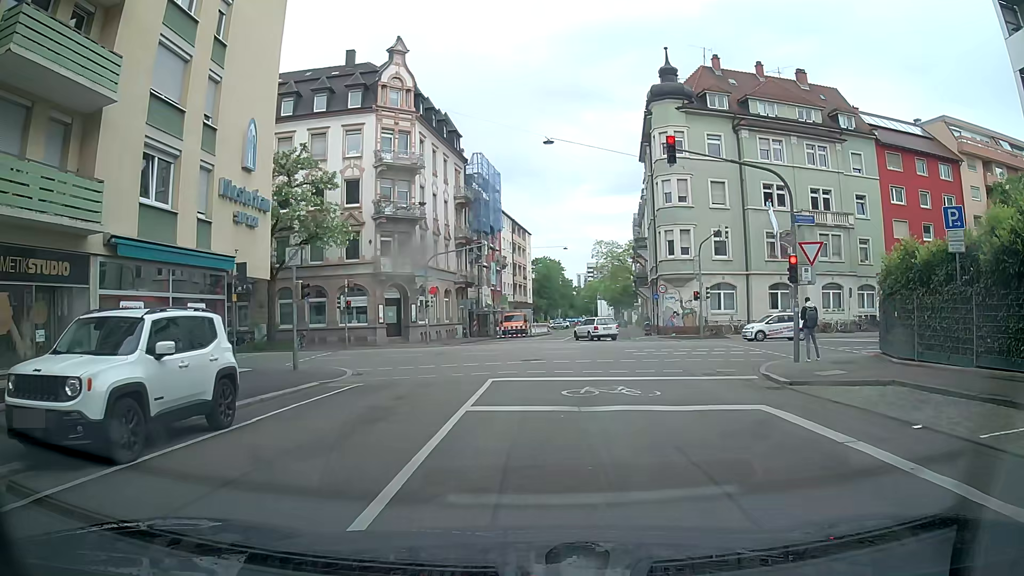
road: residential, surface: asphalt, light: Day
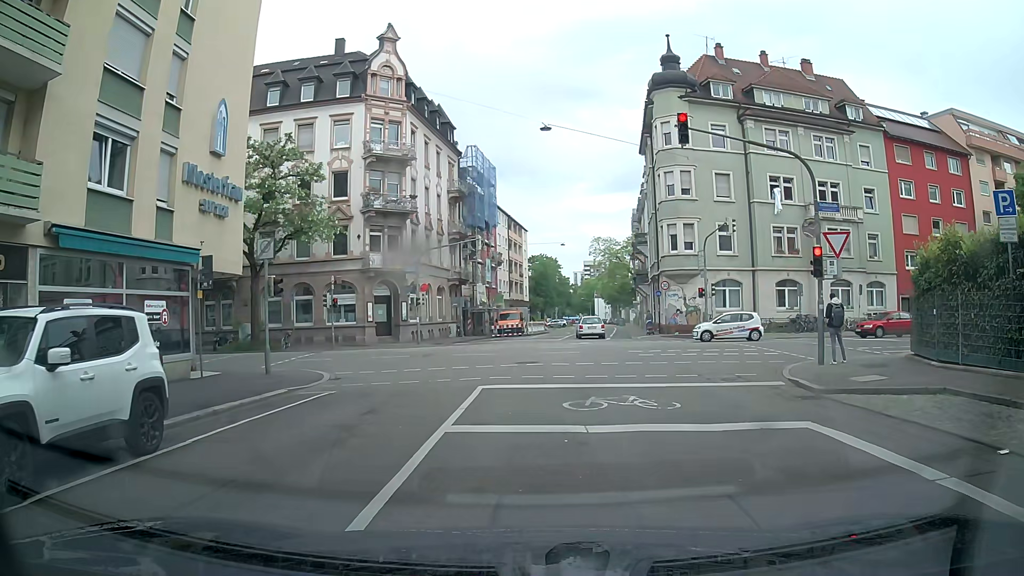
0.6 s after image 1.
(0.0, +2.0) m; 0°
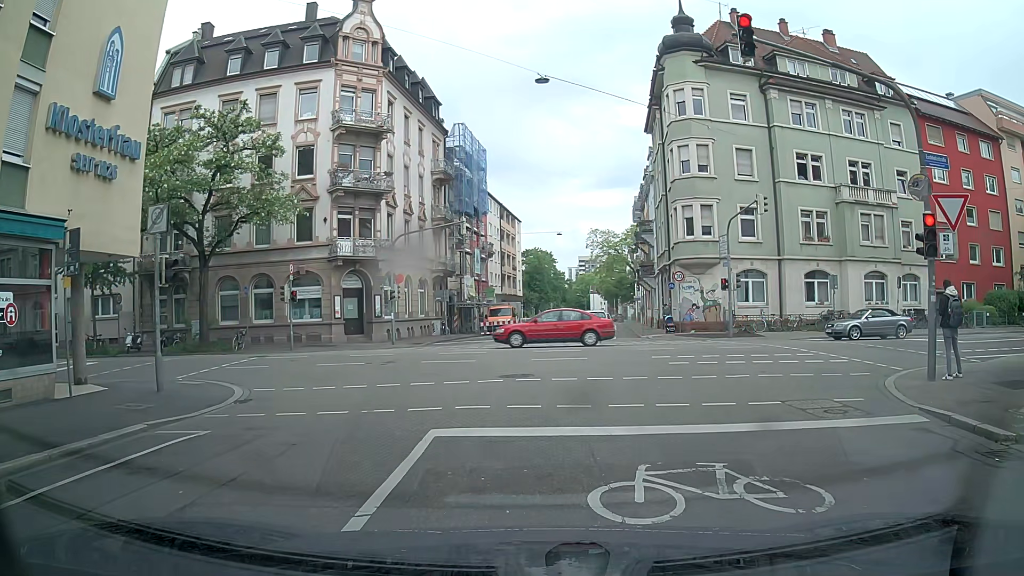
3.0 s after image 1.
(+0.1, +5.7) m; 0°
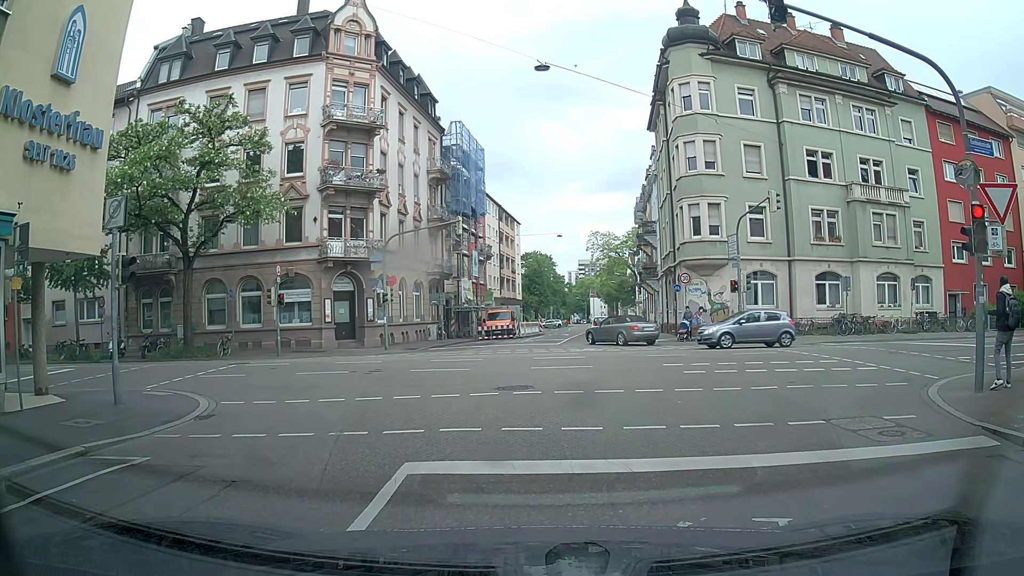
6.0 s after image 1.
(0.0, +1.6) m; 0°
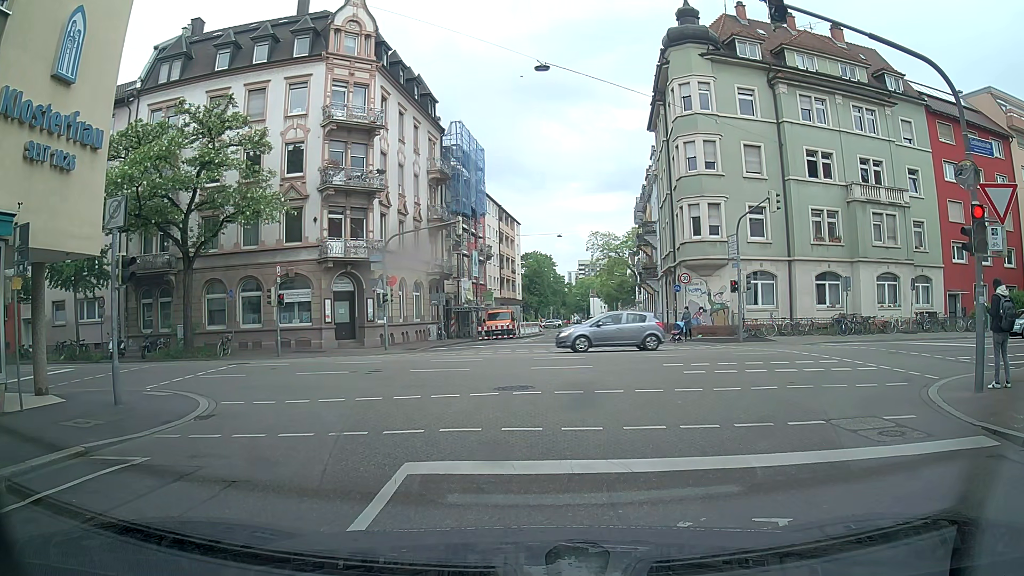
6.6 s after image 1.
(0.0, 0.0) m; 0°
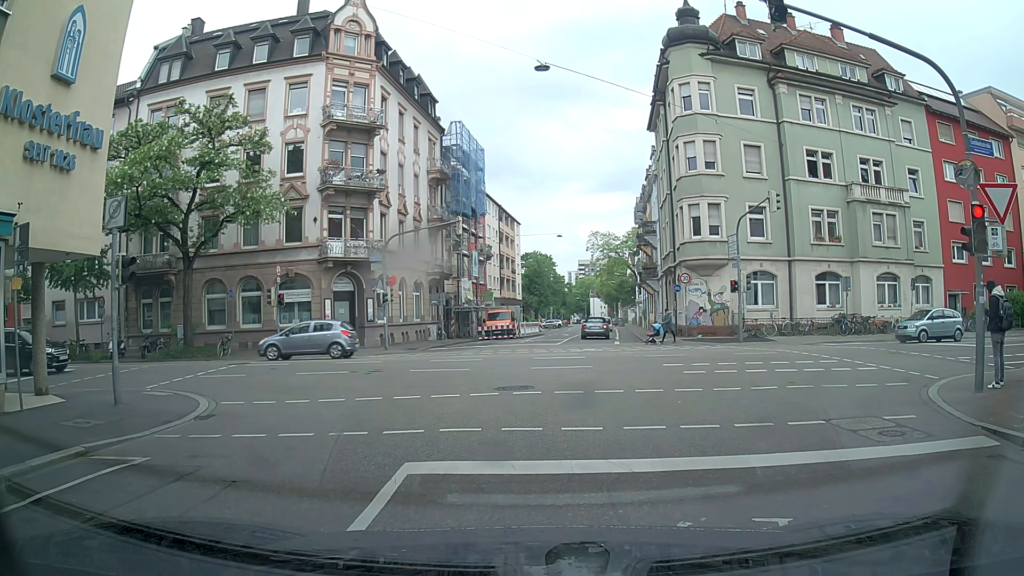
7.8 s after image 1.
(0.0, 0.0) m; 0°
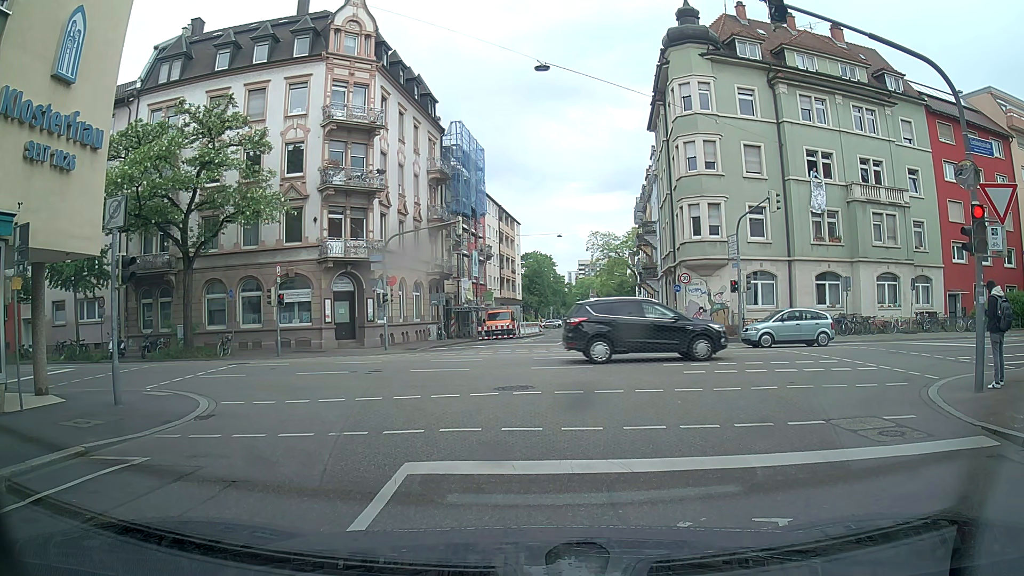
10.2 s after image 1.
(0.0, 0.0) m; 0°
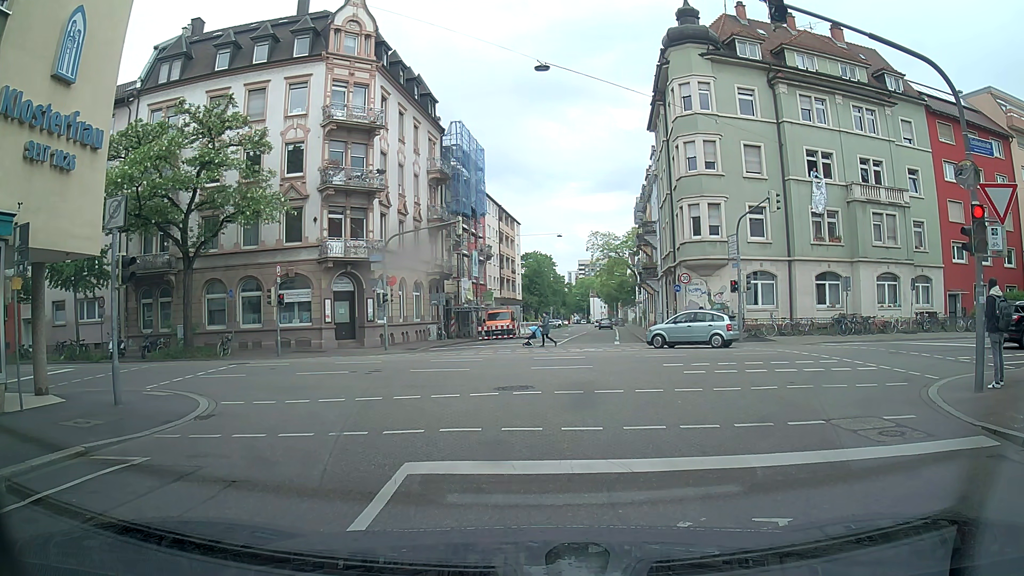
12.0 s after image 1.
(0.0, 0.0) m; 0°
